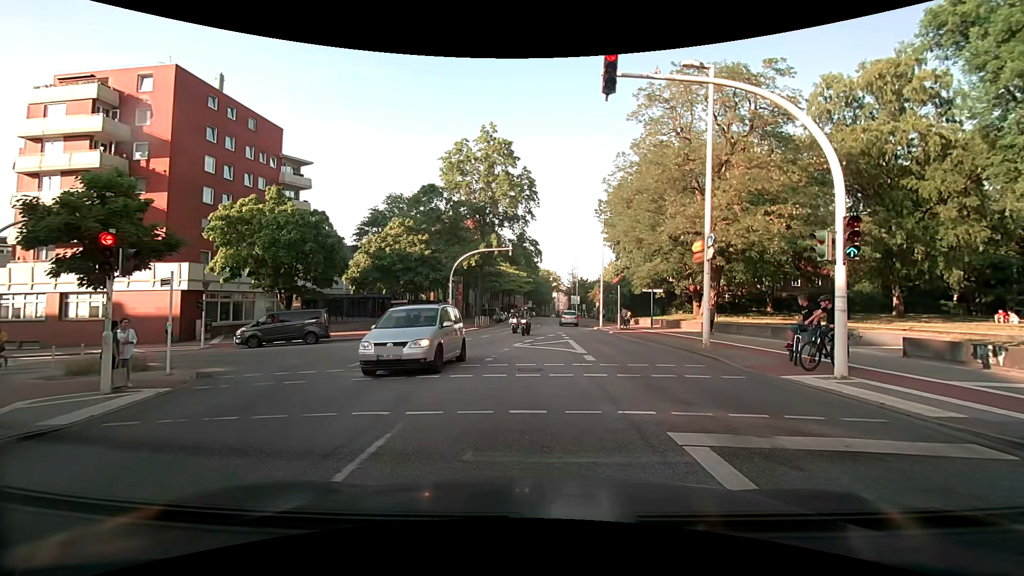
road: secondary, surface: asphalt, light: Day
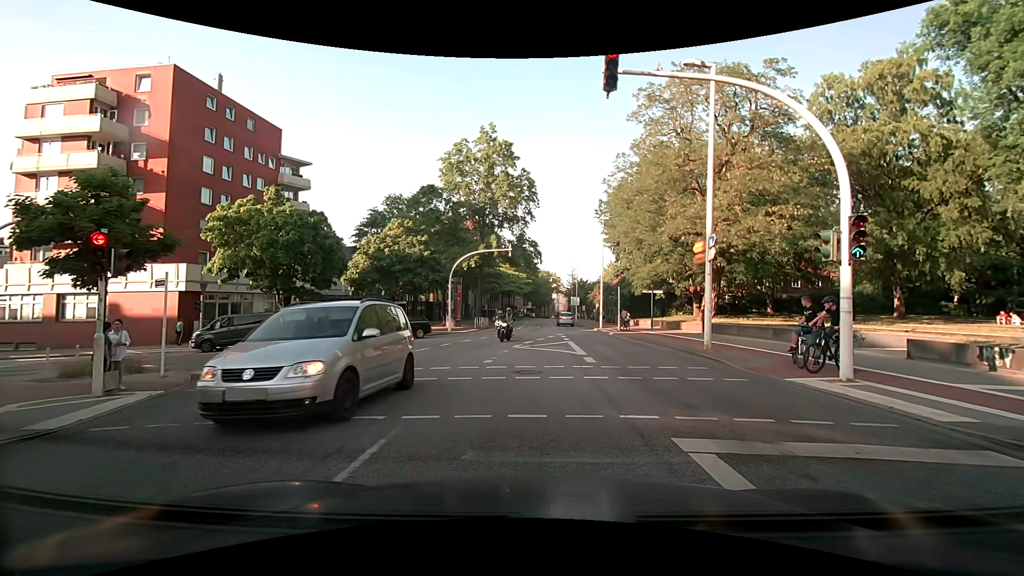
(0.0, +0.2) m; 0°
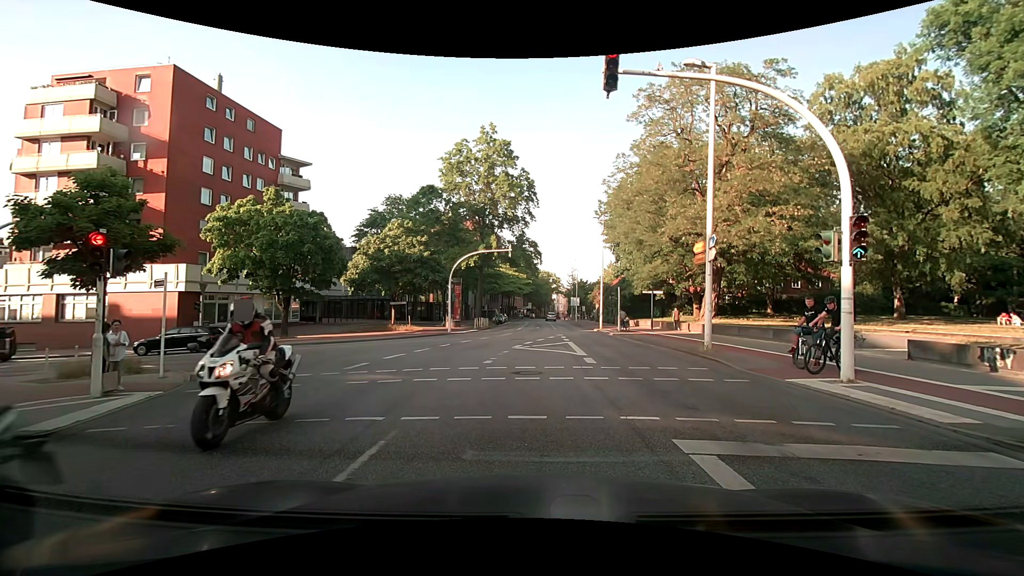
(0.0, +0.1) m; 0°
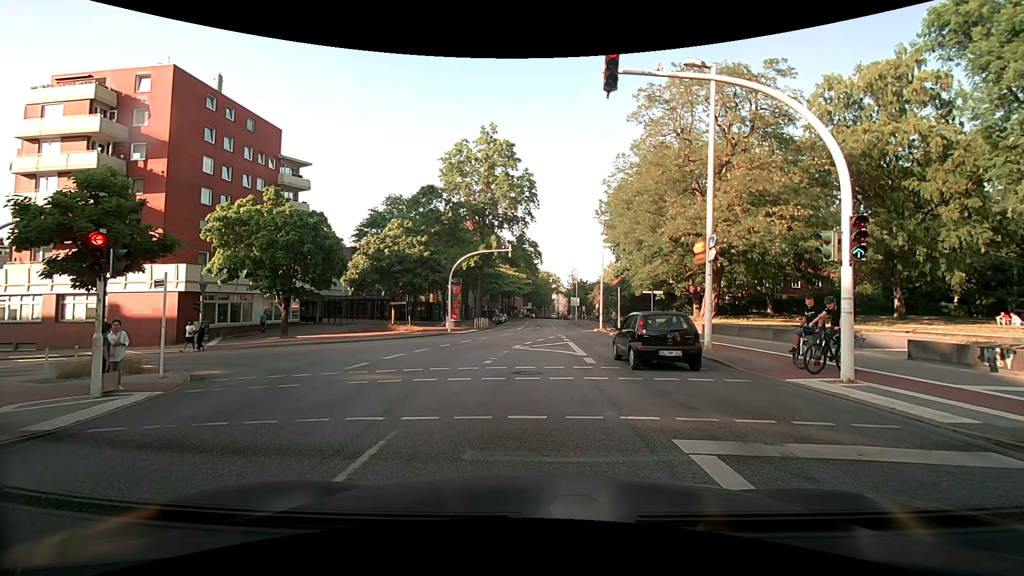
(0.0, 0.0) m; 0°
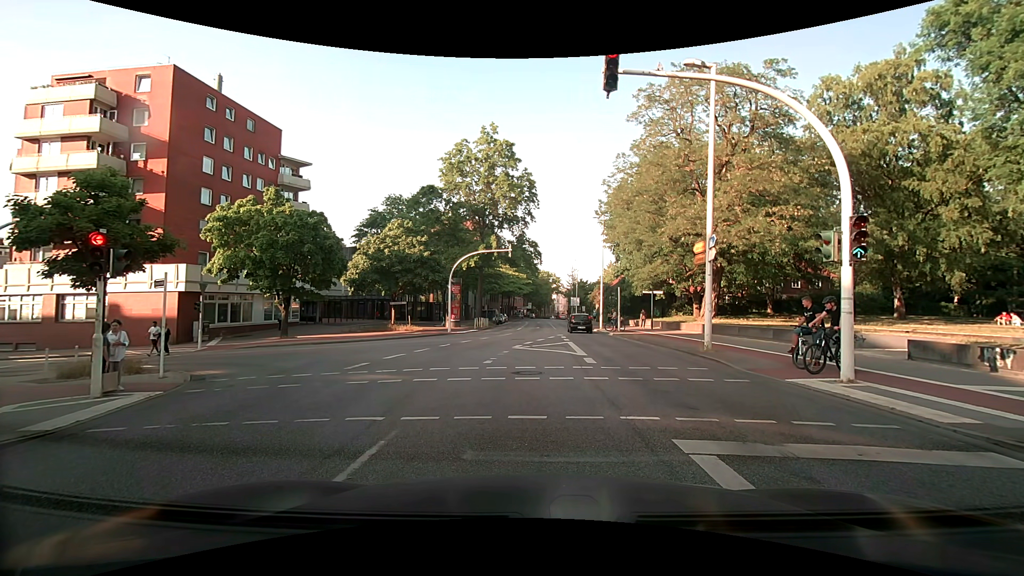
(0.0, 0.0) m; 0°
